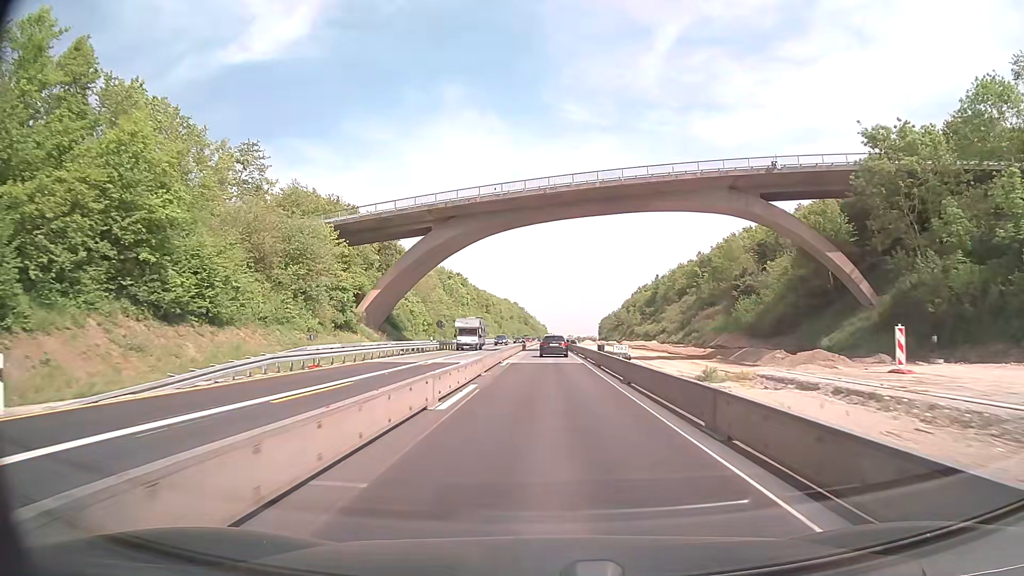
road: motorway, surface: concrete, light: Day
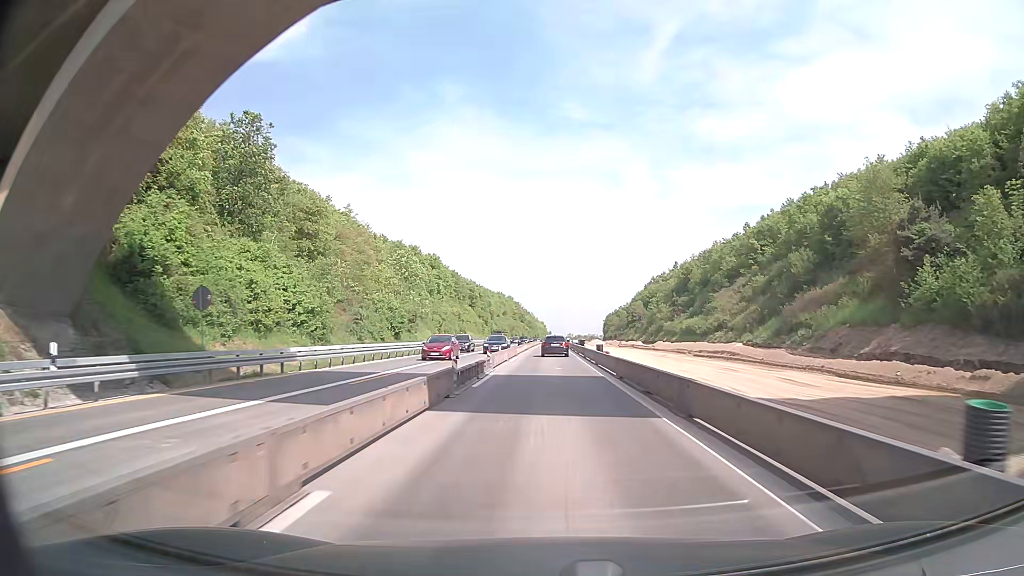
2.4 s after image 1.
(+0.1, +47.9) m; 0°
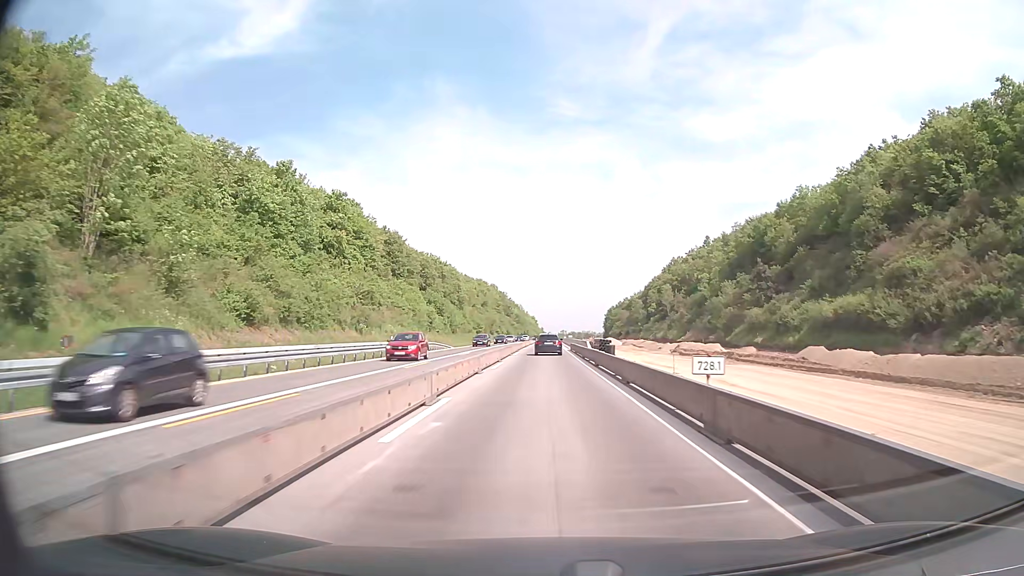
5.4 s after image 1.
(+0.4, +63.2) m; +1°
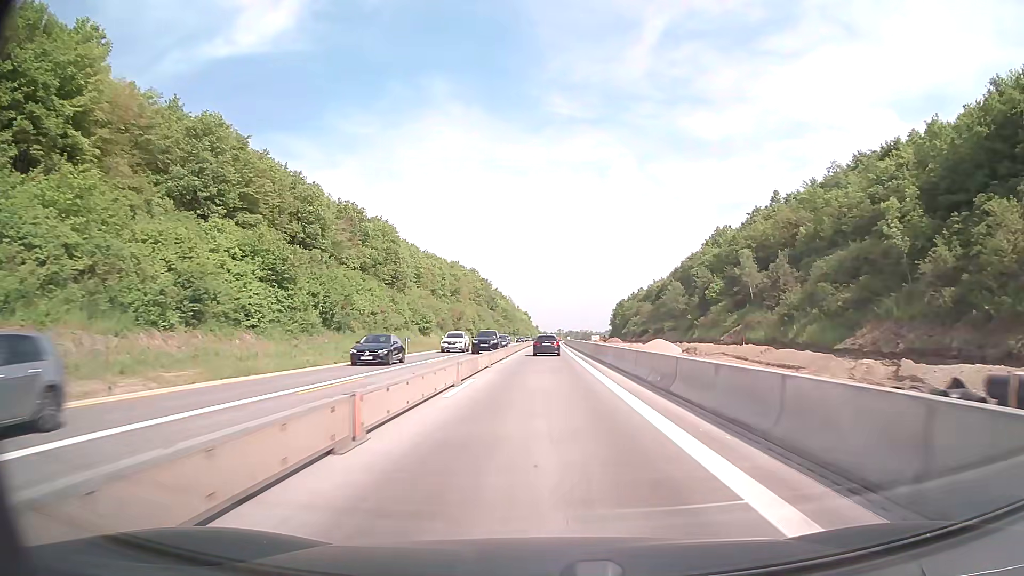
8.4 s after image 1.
(+0.3, +65.3) m; 0°
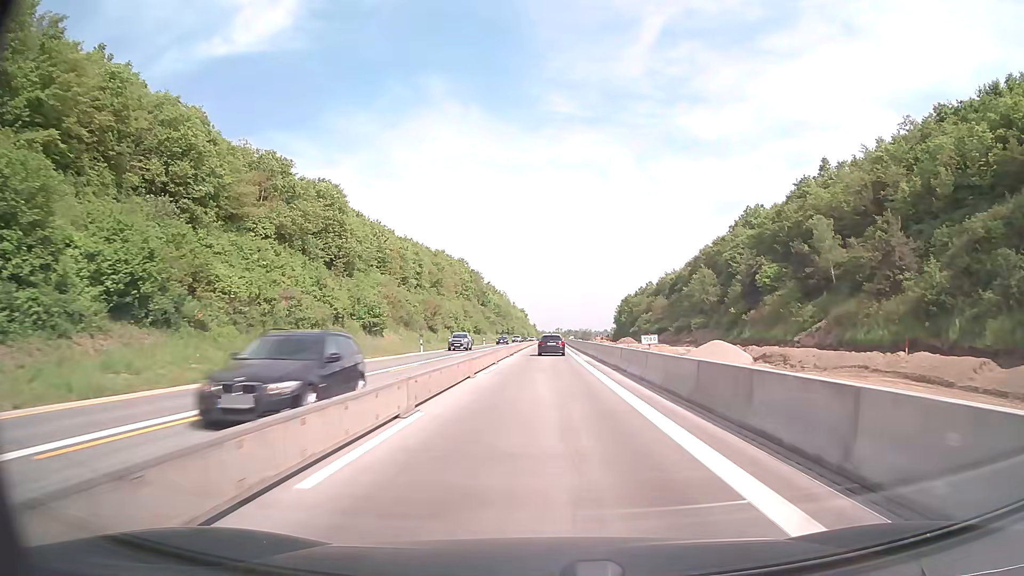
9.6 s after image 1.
(0.0, +26.8) m; 0°
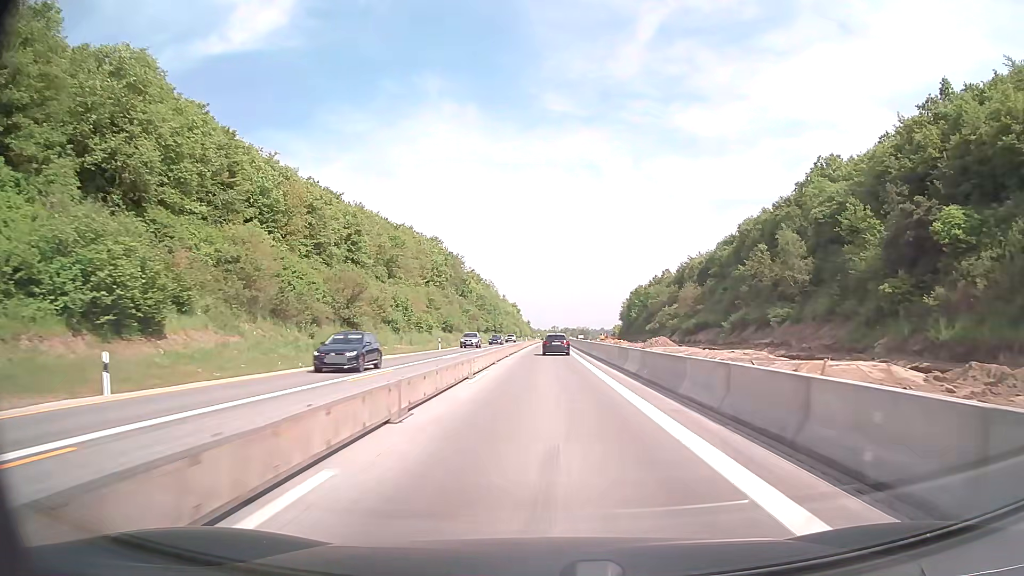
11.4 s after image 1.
(+0.1, +40.9) m; 0°
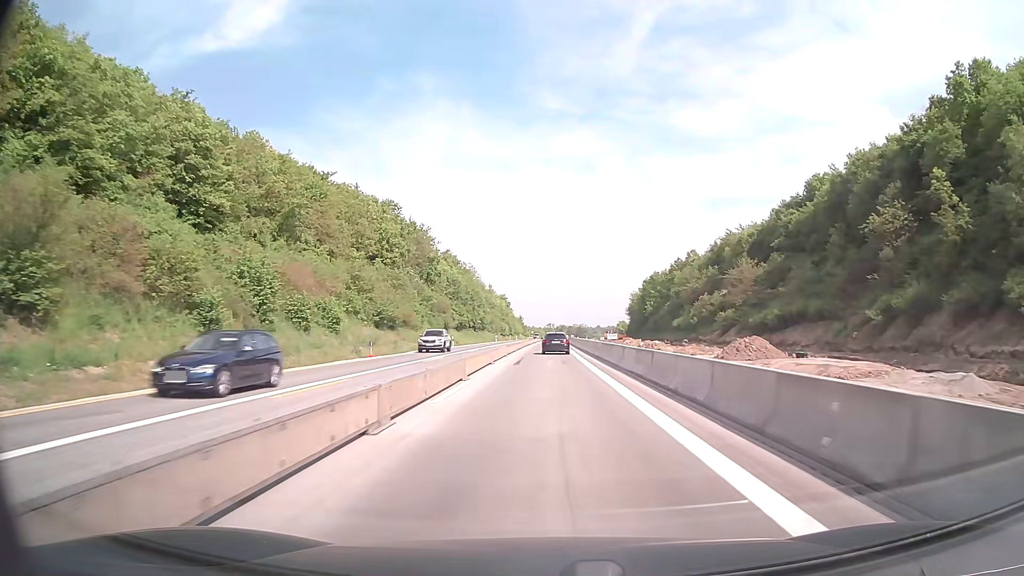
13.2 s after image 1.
(+0.2, +41.3) m; 0°
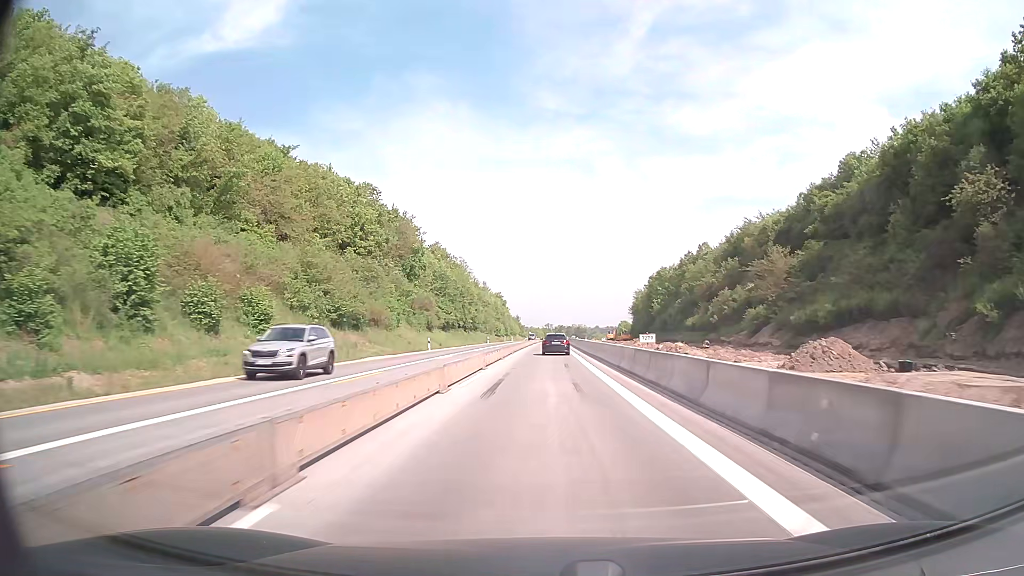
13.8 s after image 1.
(0.0, +13.8) m; 0°
(0, +10) (0, +20) (0, +30) (0, +40) (0, +50) (+1, +60) (+1, +70) (+1, +80) (+1, +90) (+1, +100) m
